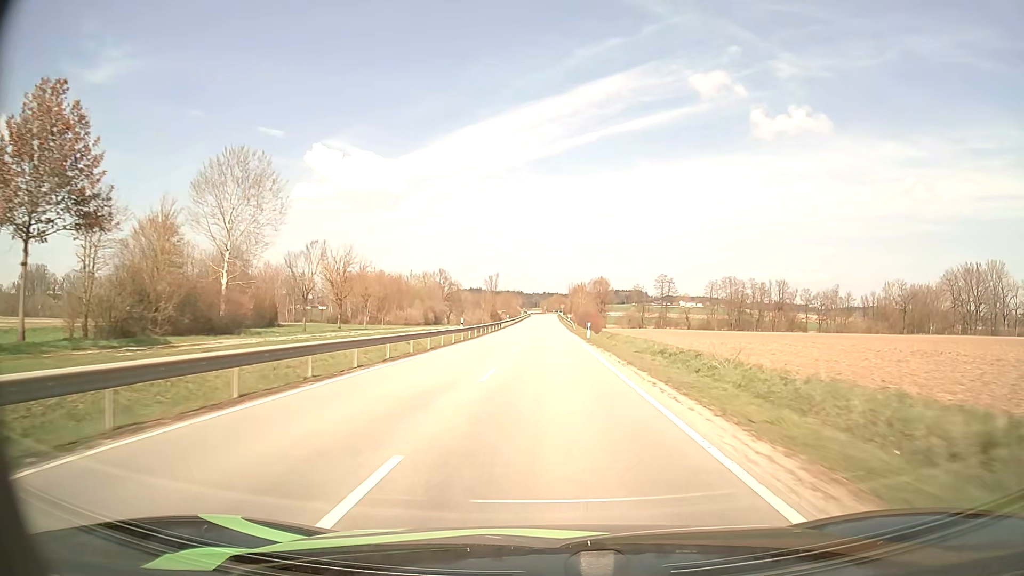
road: tertiary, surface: asphalt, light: Day
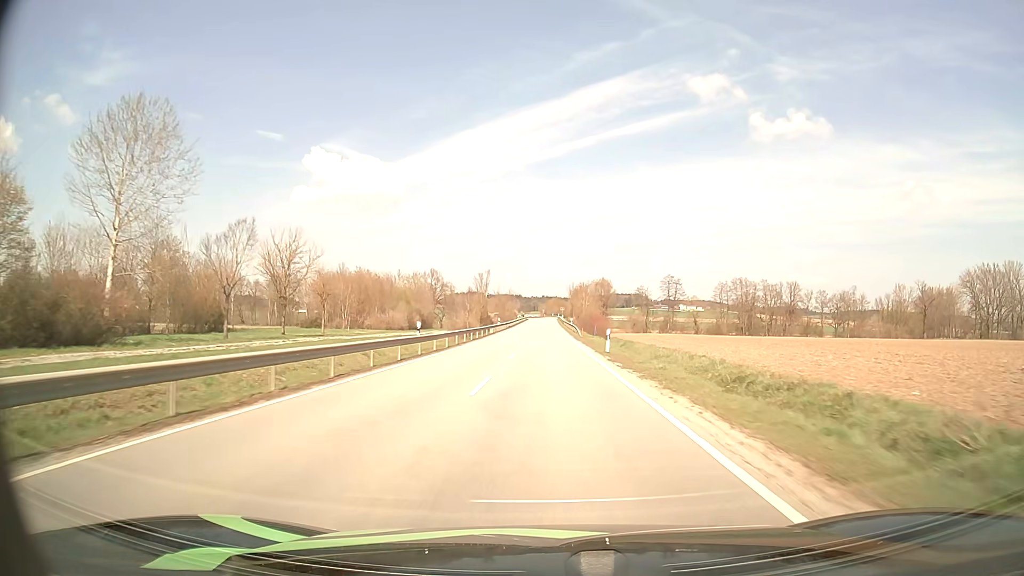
(0.0, +14.4) m; 0°
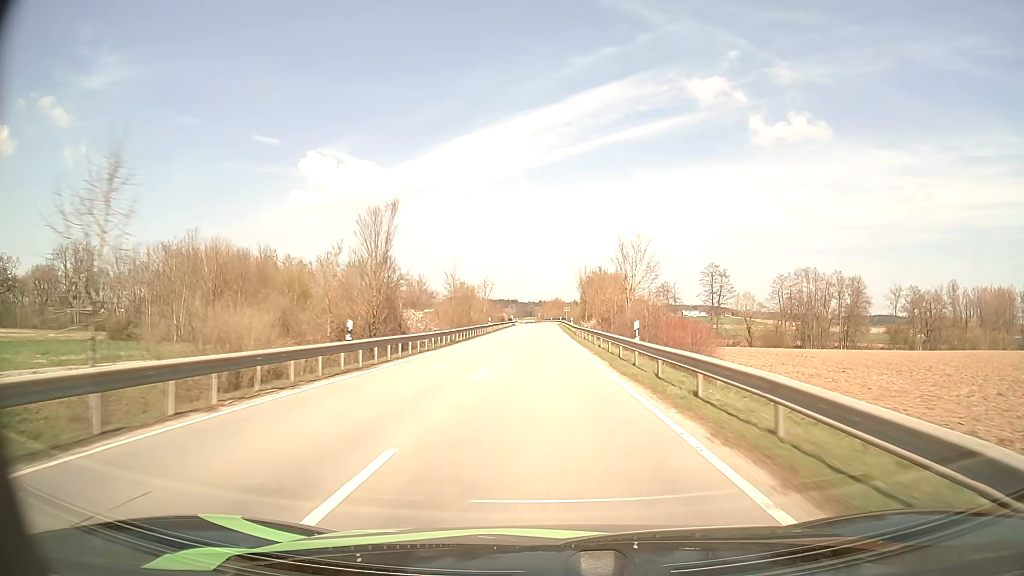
(+0.2, +58.3) m; 0°
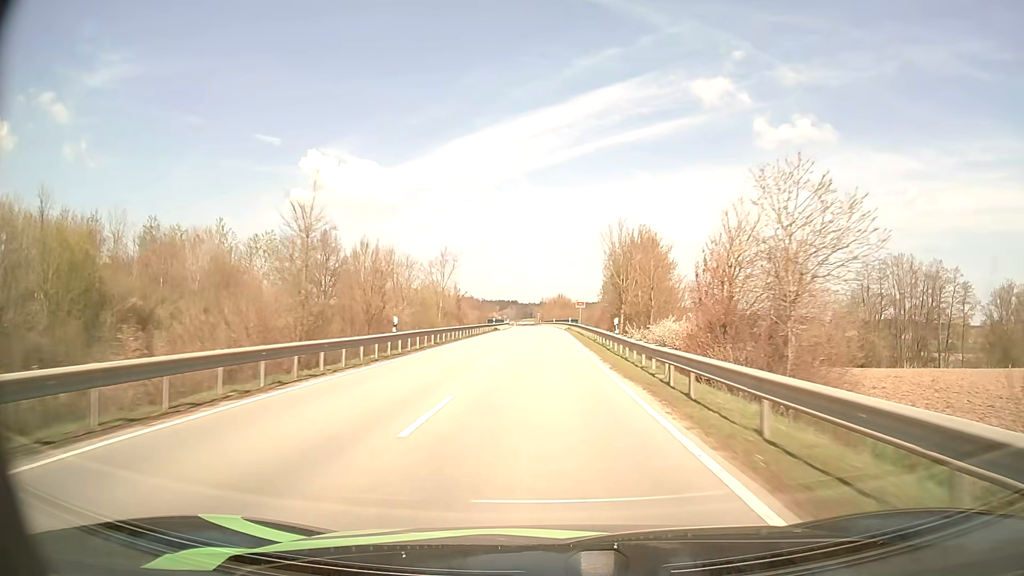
(-0.1, +43.8) m; 0°
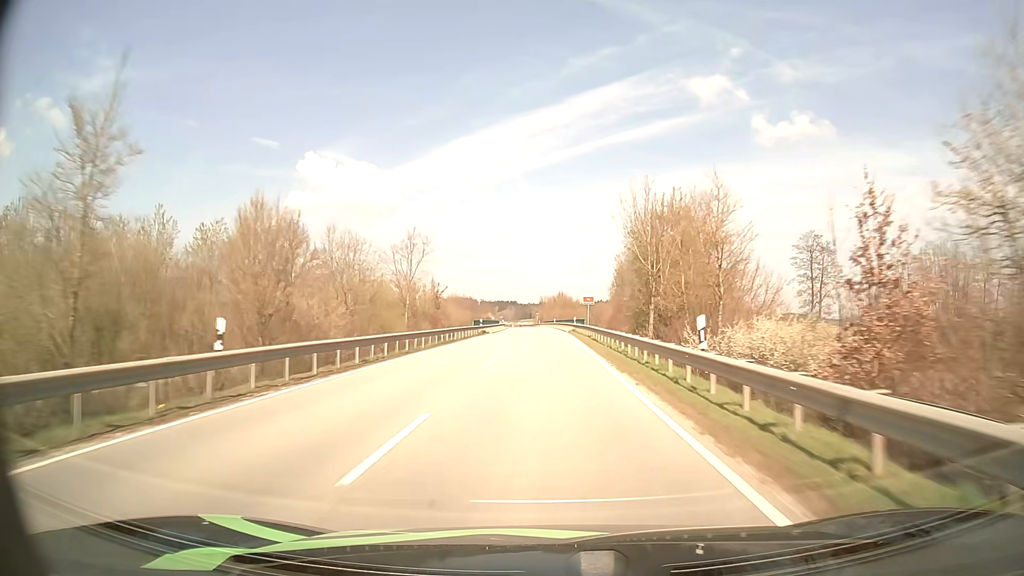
(0.0, +14.3) m; 0°
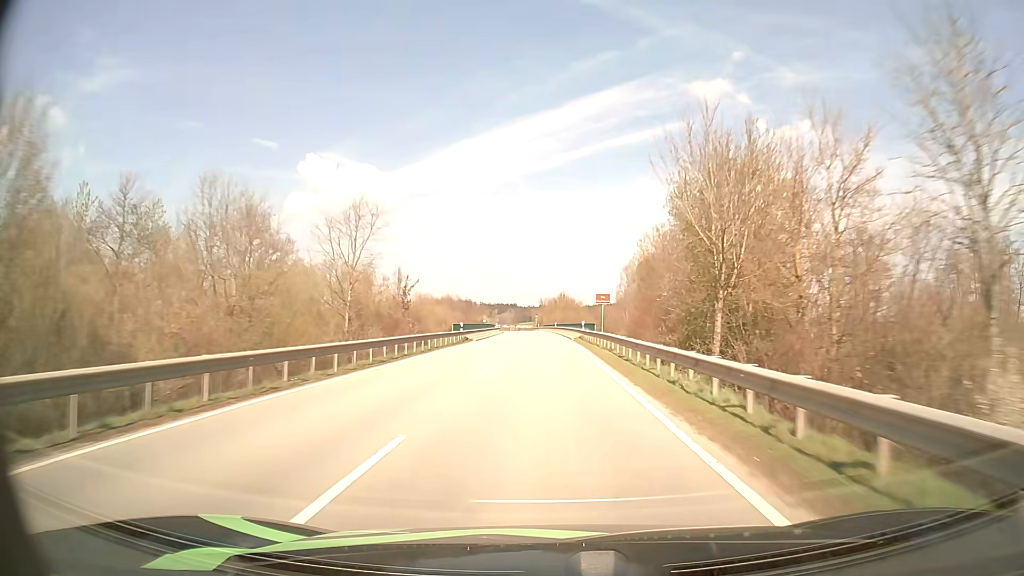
(0.0, +14.0) m; 0°
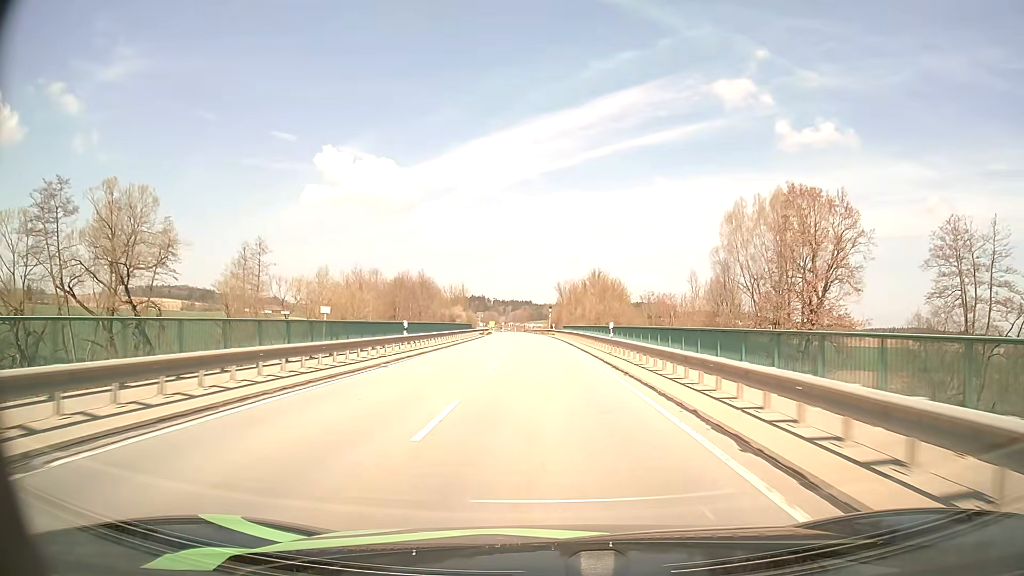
(-0.8, +69.0) m; -1°
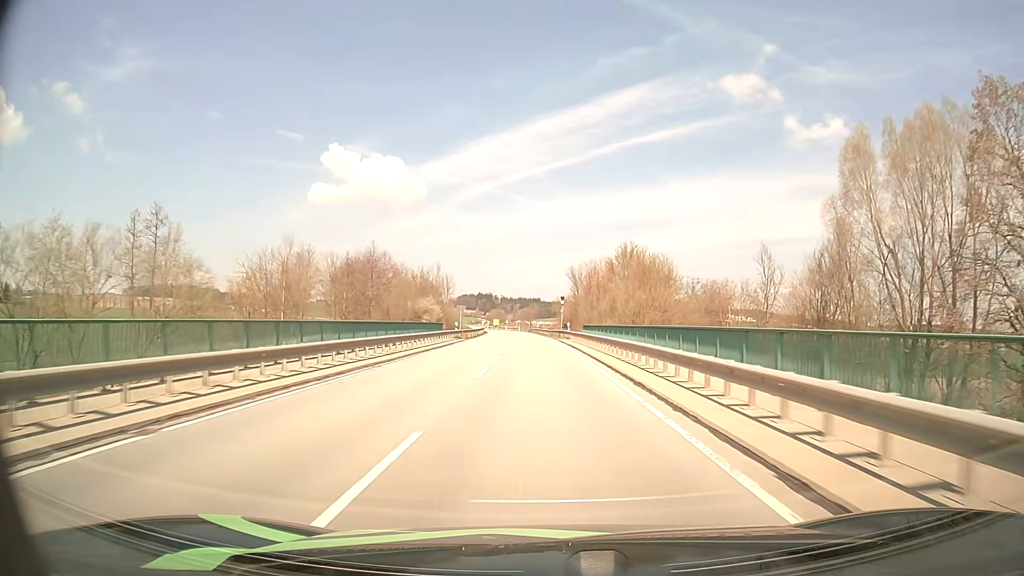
(-0.2, +27.8) m; -1°
(0, +10) (0, +20) (0, +30) (-1, +40) (-1, +50) (-1, +60) (-2, +70) (-3, +80) (-3, +90) (-4, +100) m
